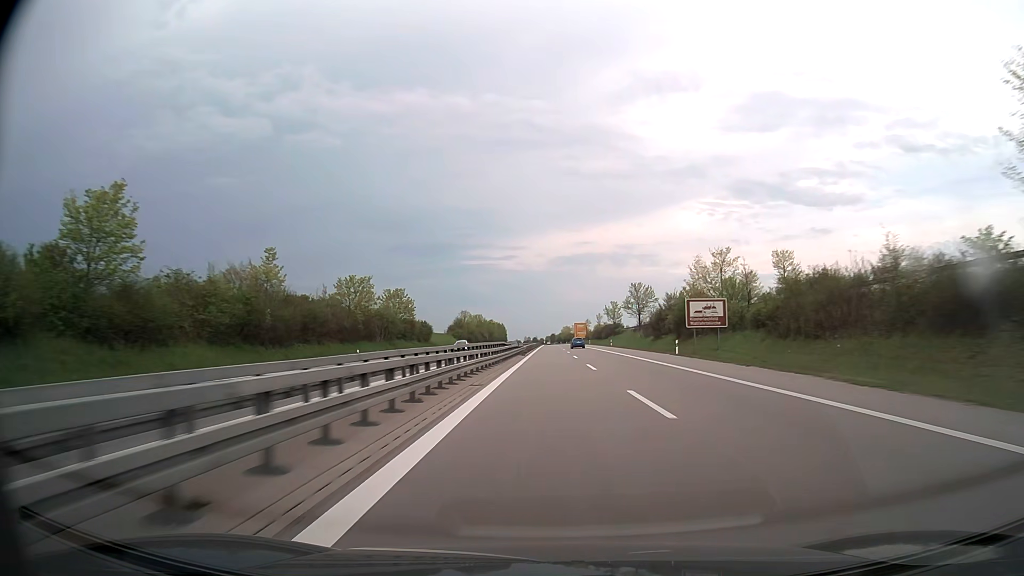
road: trunk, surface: asphalt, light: Day
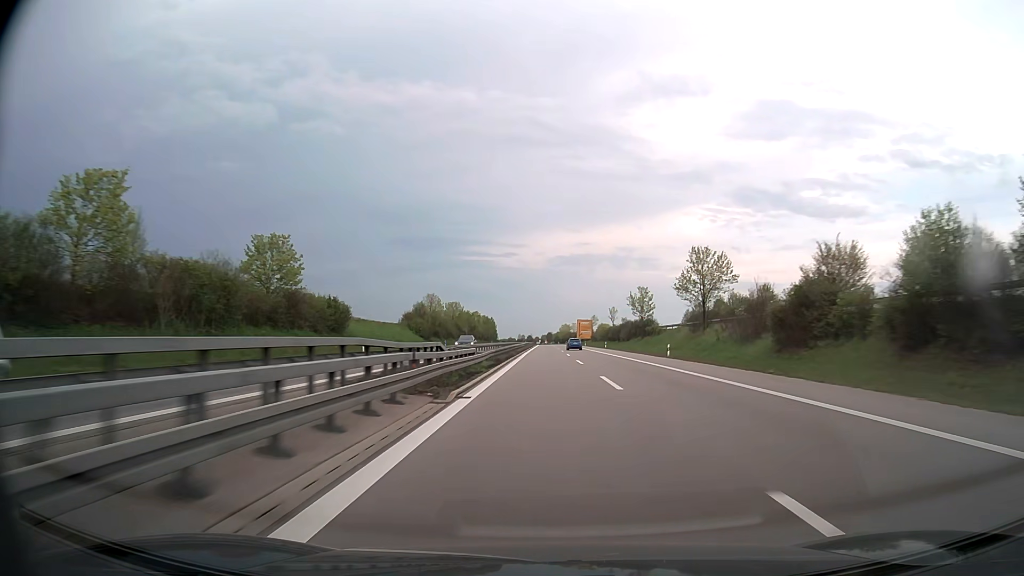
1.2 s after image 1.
(+0.2, +47.5) m; 0°
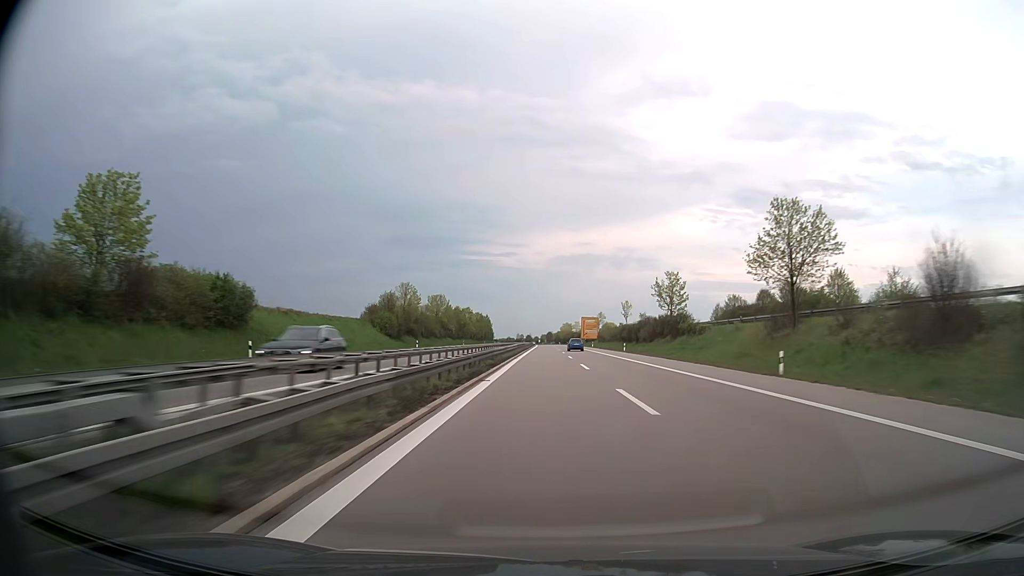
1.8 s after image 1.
(0.0, +23.8) m; 0°
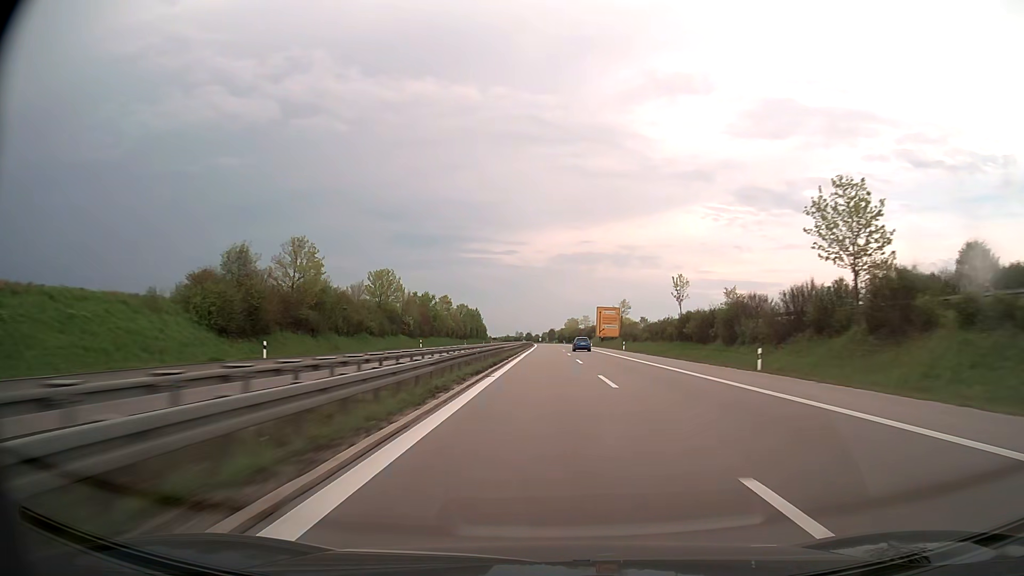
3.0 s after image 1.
(-0.1, +47.6) m; 0°
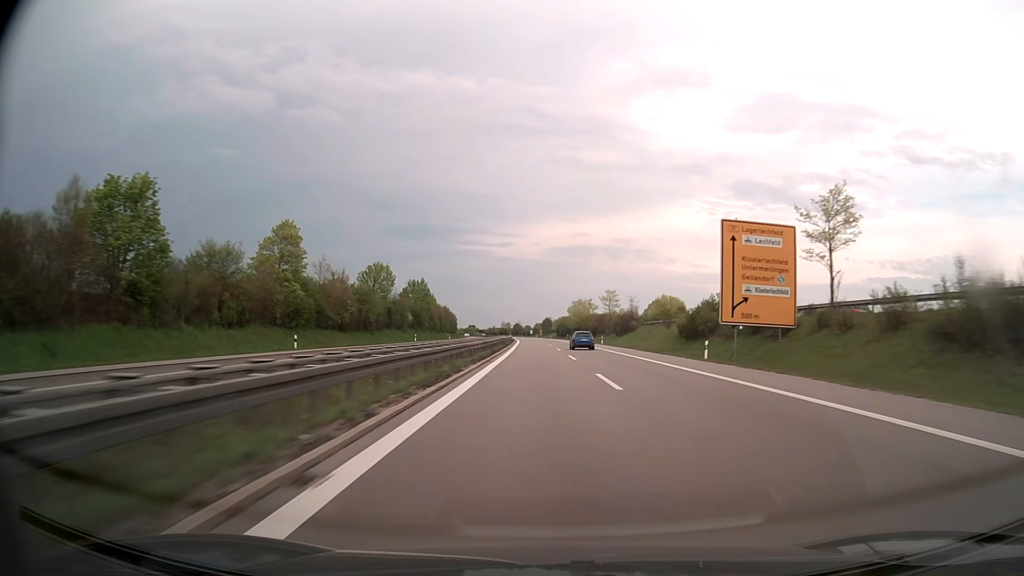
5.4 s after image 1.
(0.0, +91.7) m; 0°
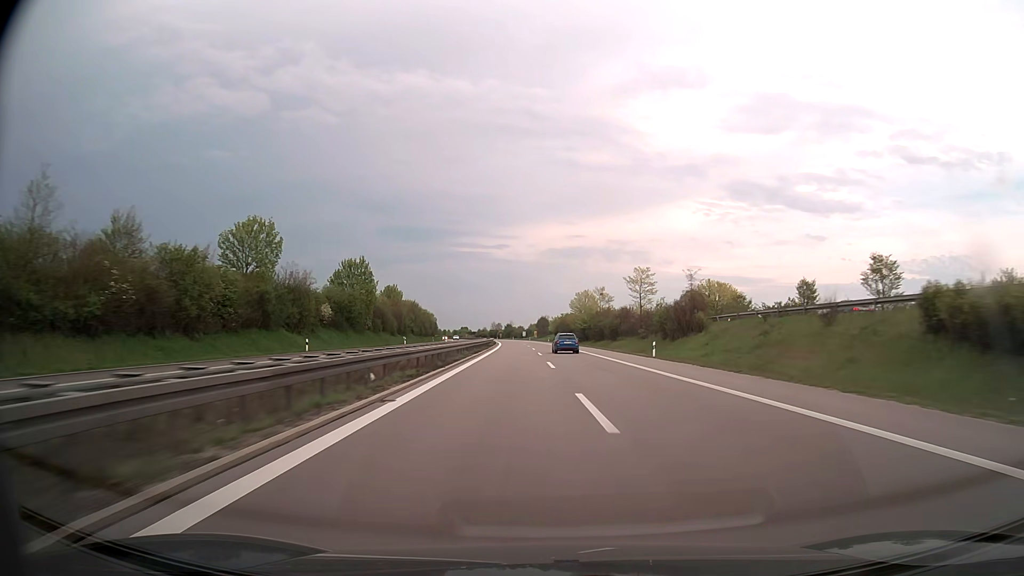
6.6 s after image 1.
(+0.3, +42.1) m; +1°
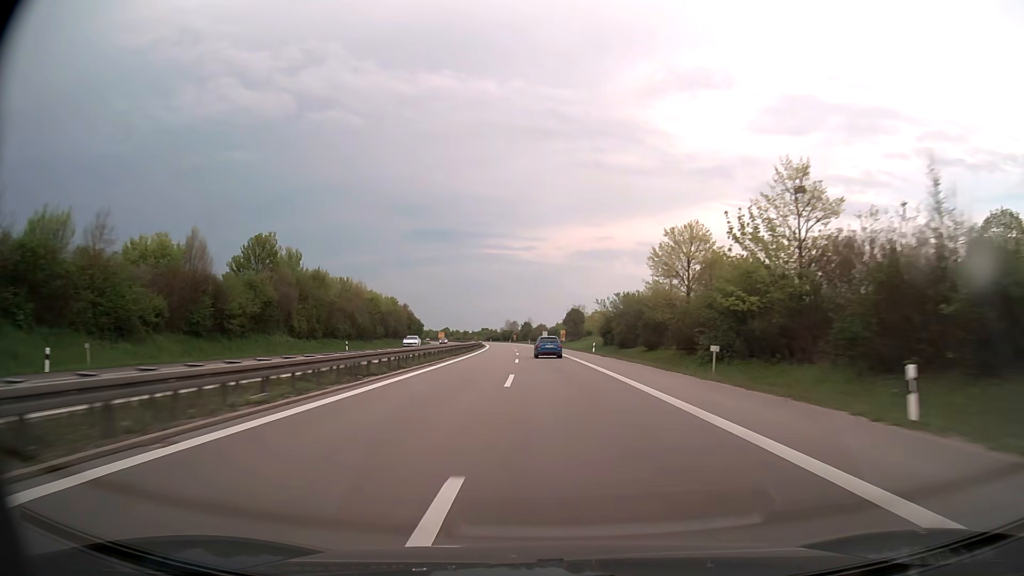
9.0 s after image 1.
(-1.1, +80.7) m; -2°
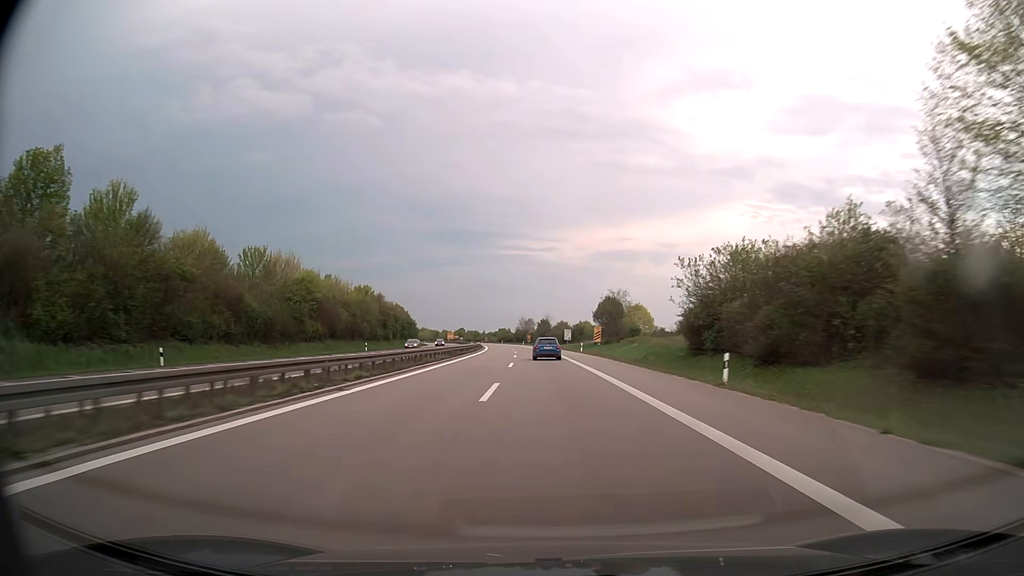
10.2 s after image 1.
(-0.5, +40.0) m; -2°
(0, +10) (0, +20) (0, +30) (-1, +40) (-1, +50) (-1, +60) (-2, +70) (-2, +80) (-3, +90) (-4, +100) m
